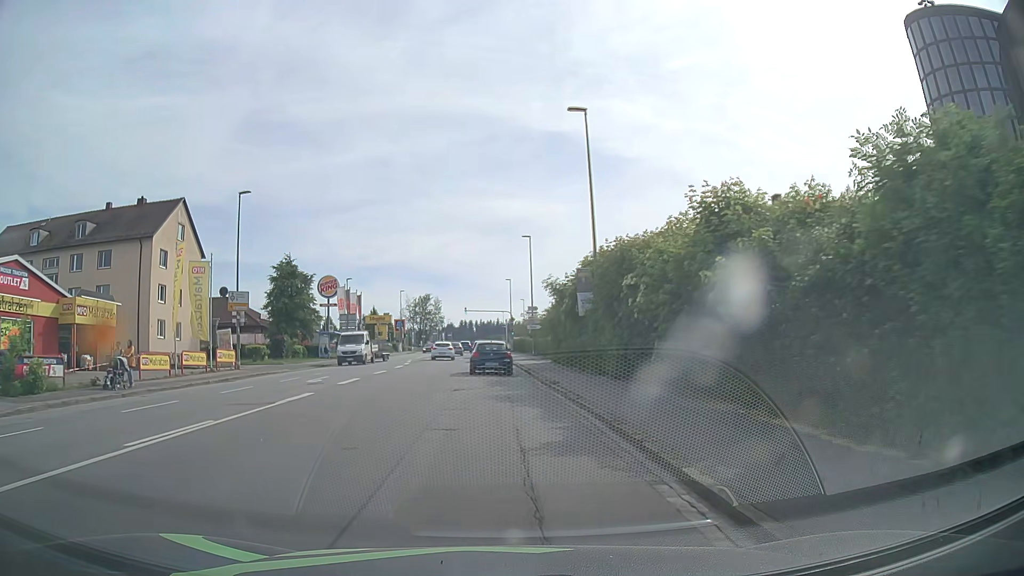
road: tertiary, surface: asphalt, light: Day
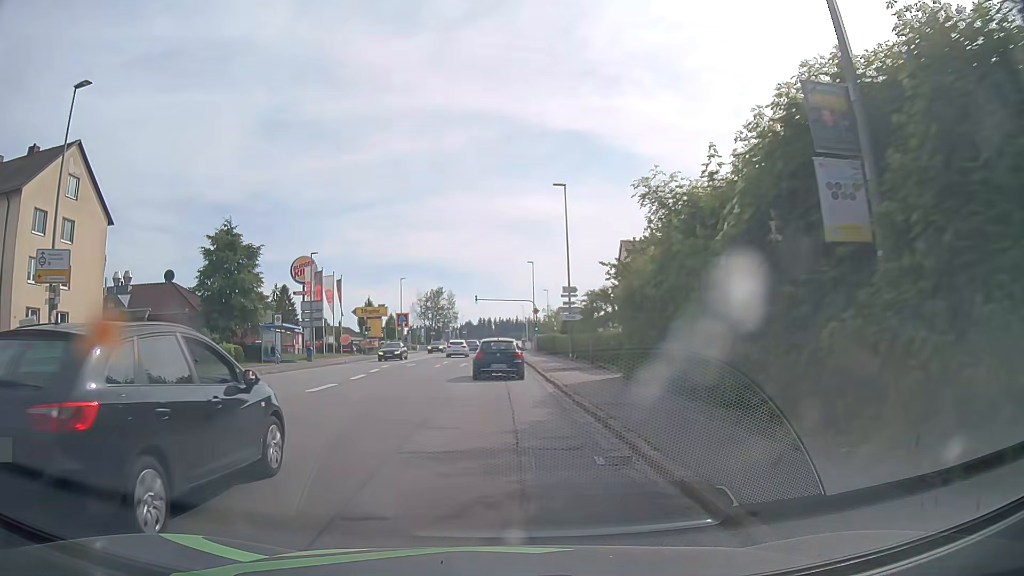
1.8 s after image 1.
(-0.2, +18.9) m; -2°
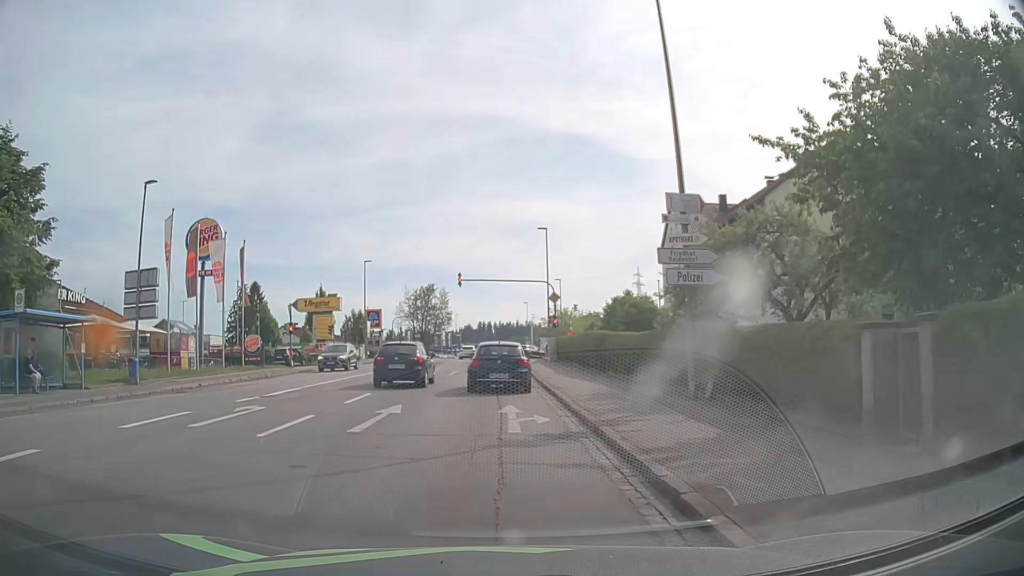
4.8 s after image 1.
(0.0, +25.1) m; 0°
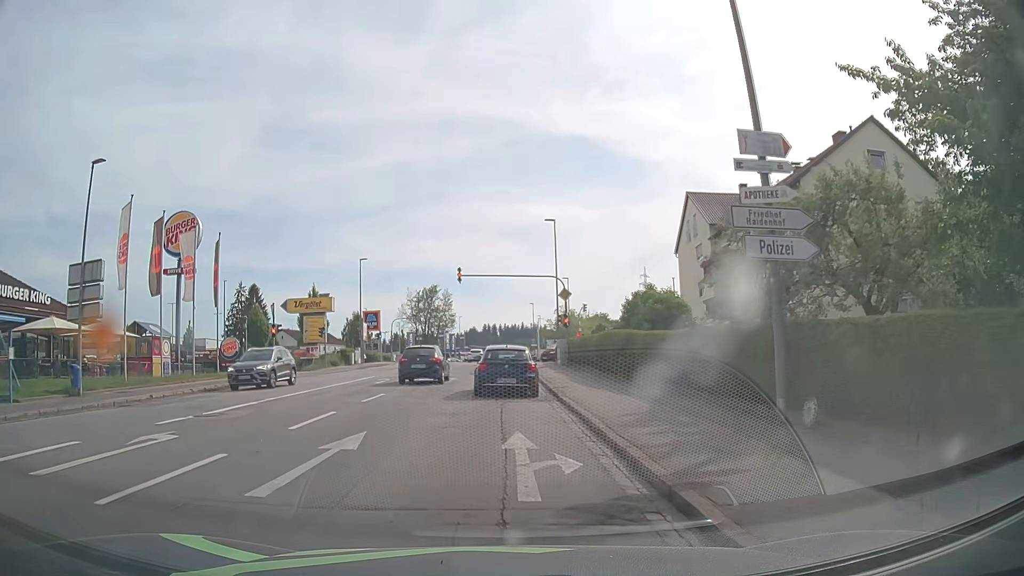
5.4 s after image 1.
(0.0, +4.4) m; -1°
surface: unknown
